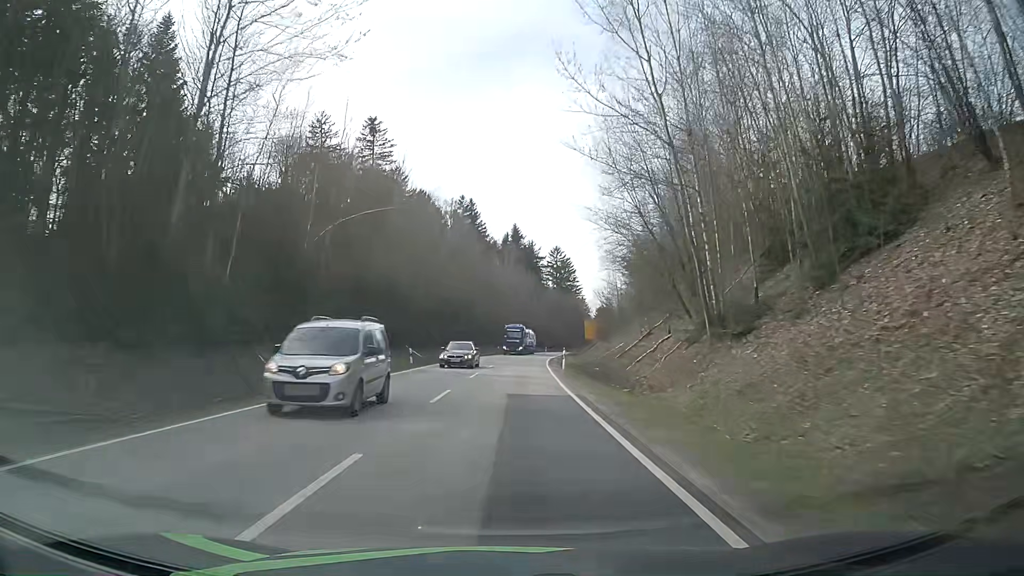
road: secondary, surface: asphalt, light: Day
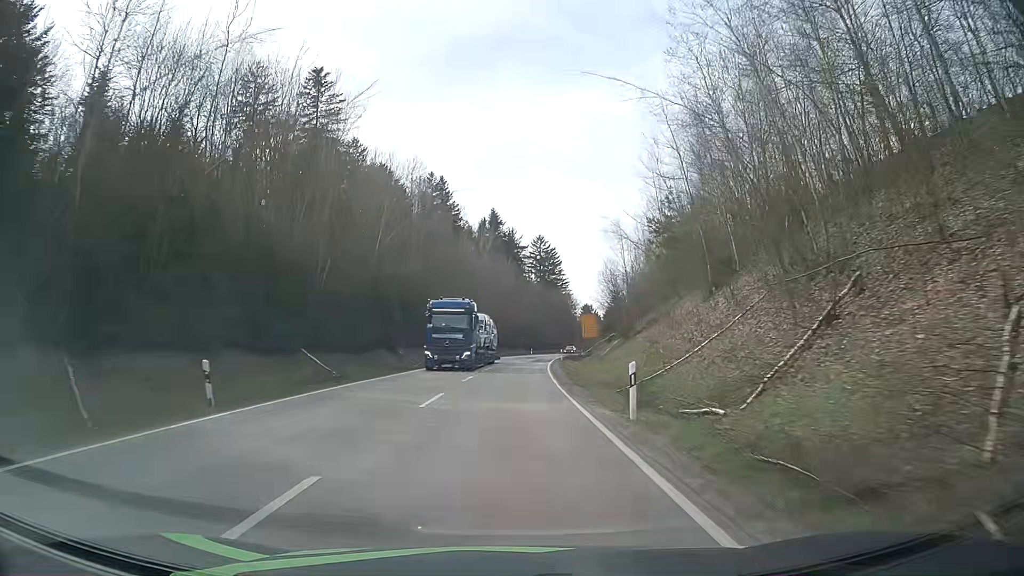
(+0.6, +24.4) m; +2°
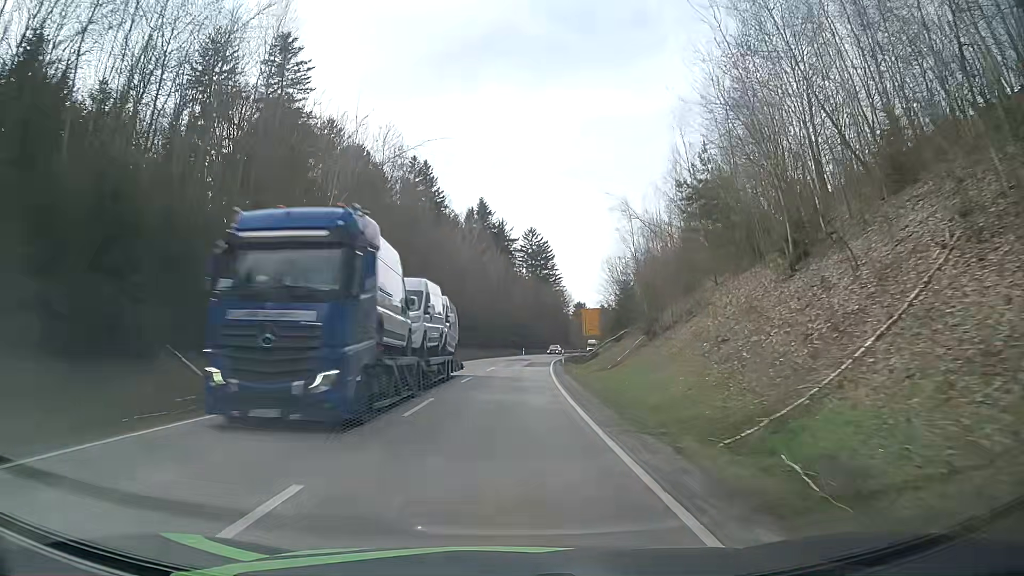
(+0.1, +12.2) m; 0°
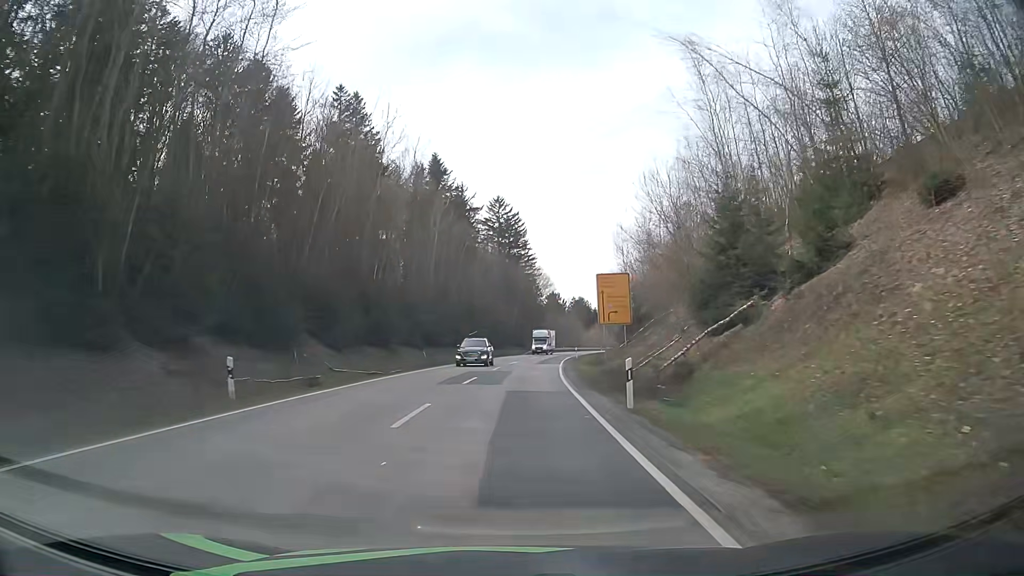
(+1.2, +36.6) m; +3°
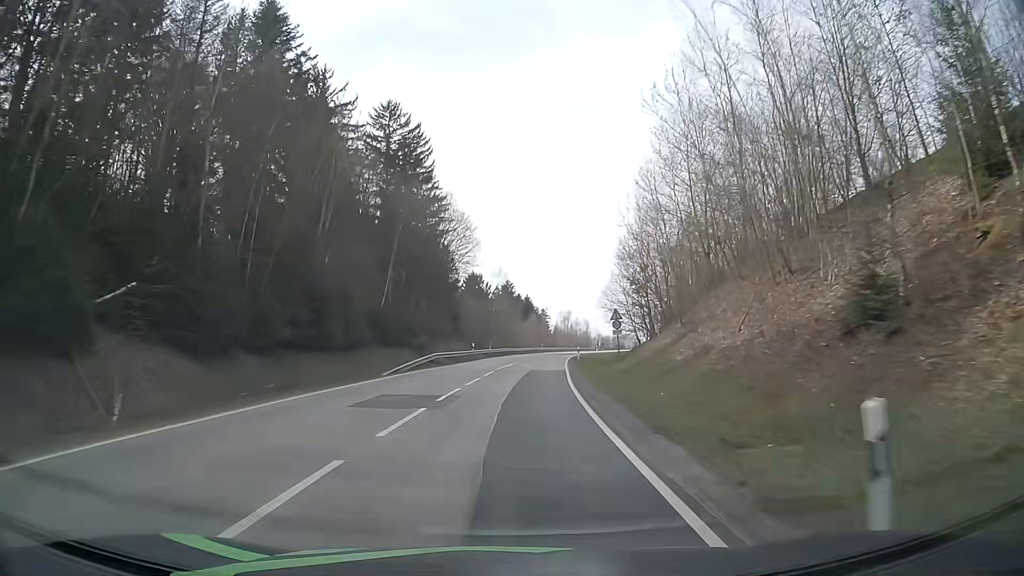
(+3.6, +60.2) m; +7°
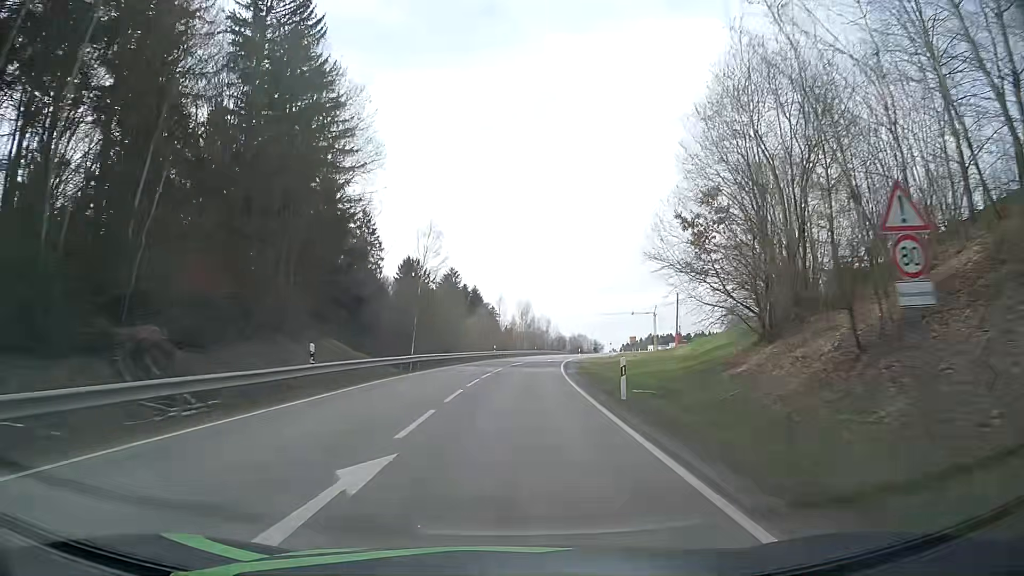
(+1.1, +36.0) m; +4°
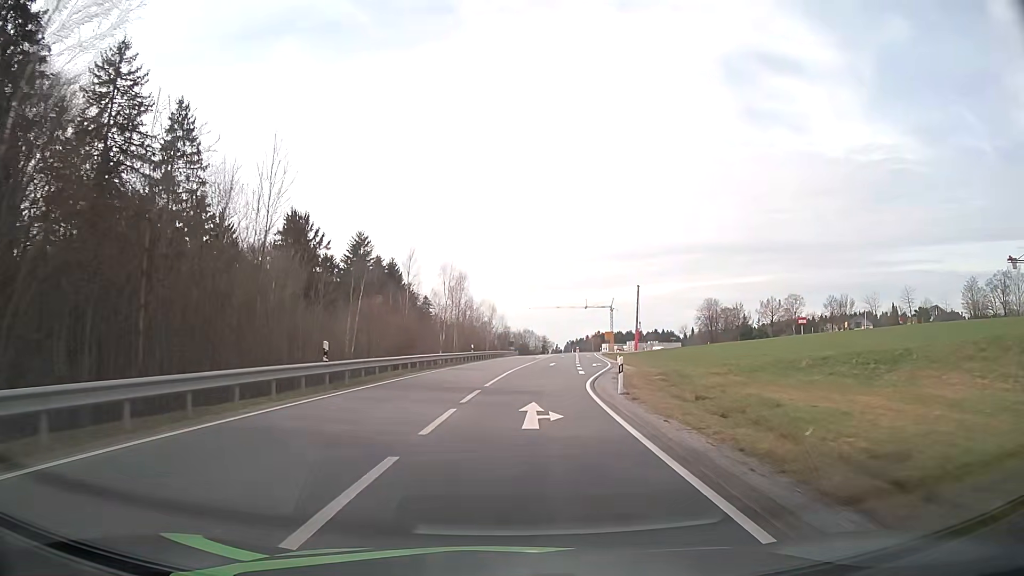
(+2.1, +48.0) m; +5°
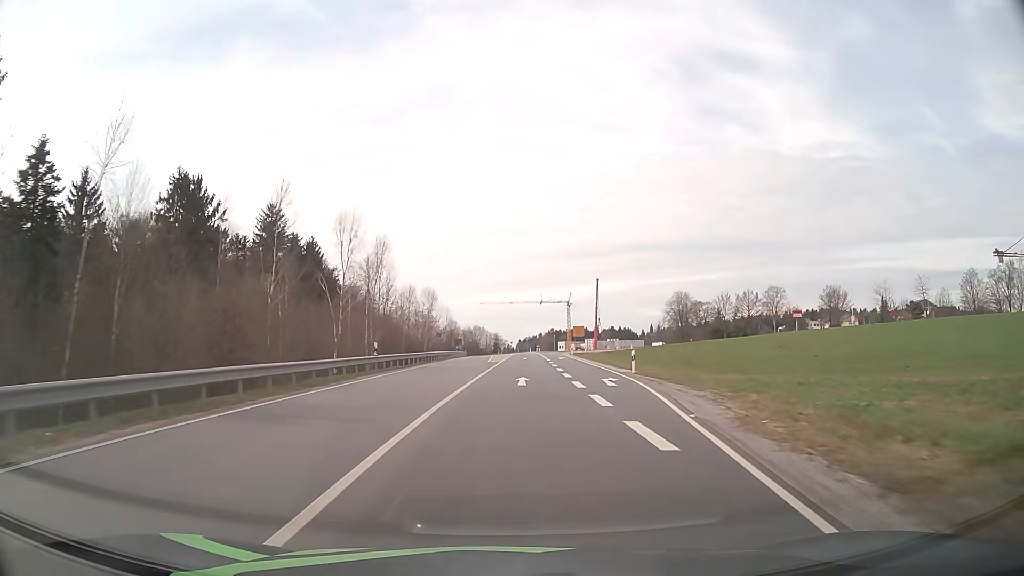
(+1.0, +24.2) m; +4°
(0, +10) (0, +20) (+1, +30) (+1, +40) (+1, +50) (+2, +60) (+2, +70) (+2, +80) (+2, +90) (+2, +100) m
